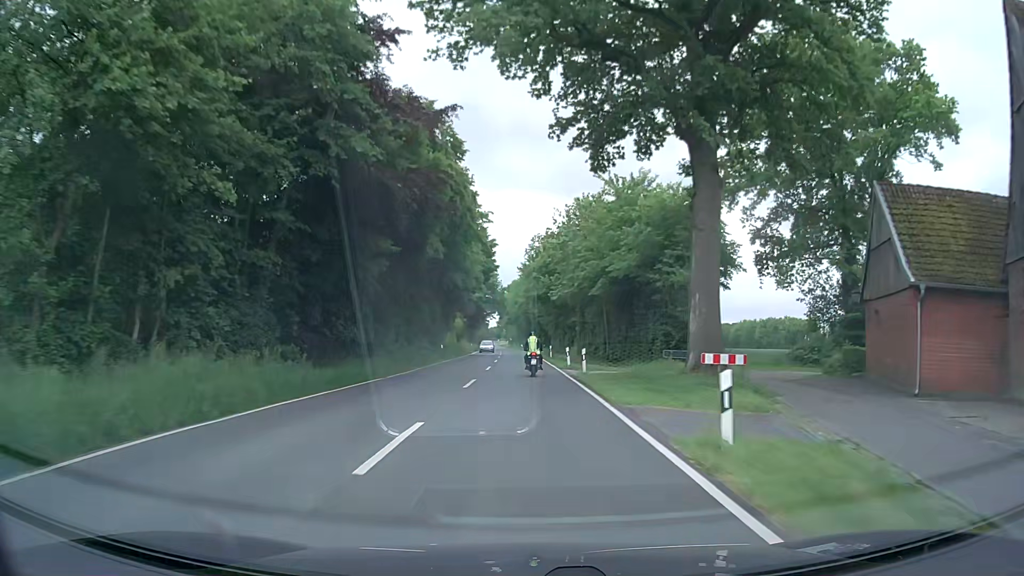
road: secondary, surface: asphalt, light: Day
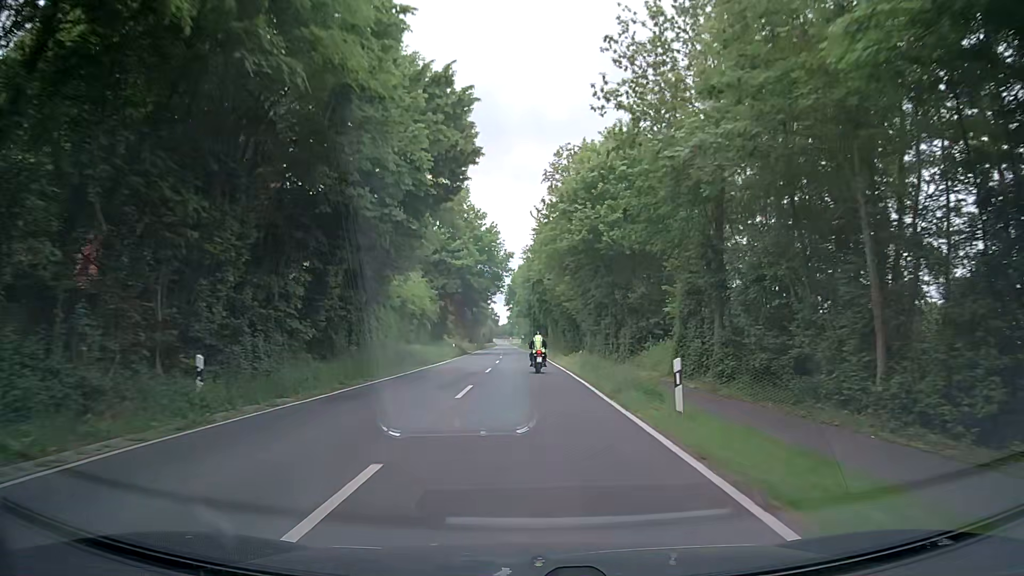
(-0.4, +41.0) m; -1°
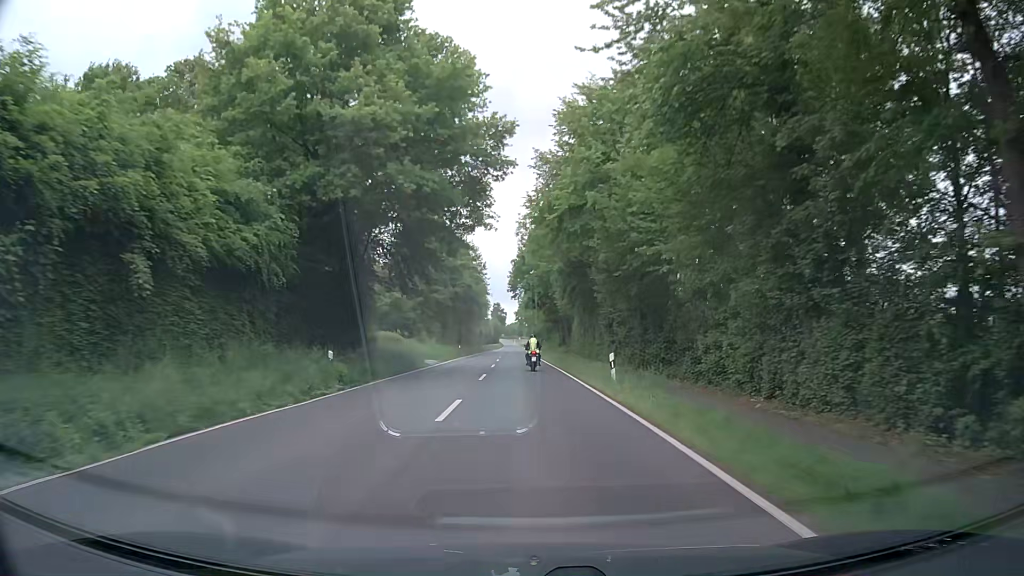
(-0.5, +41.7) m; -1°
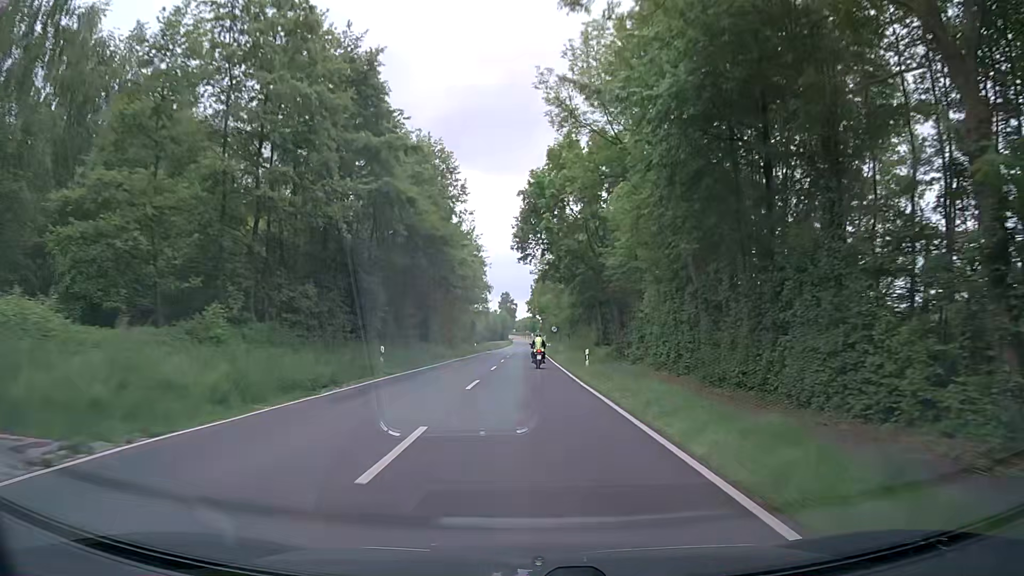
(-0.5, +42.5) m; -1°
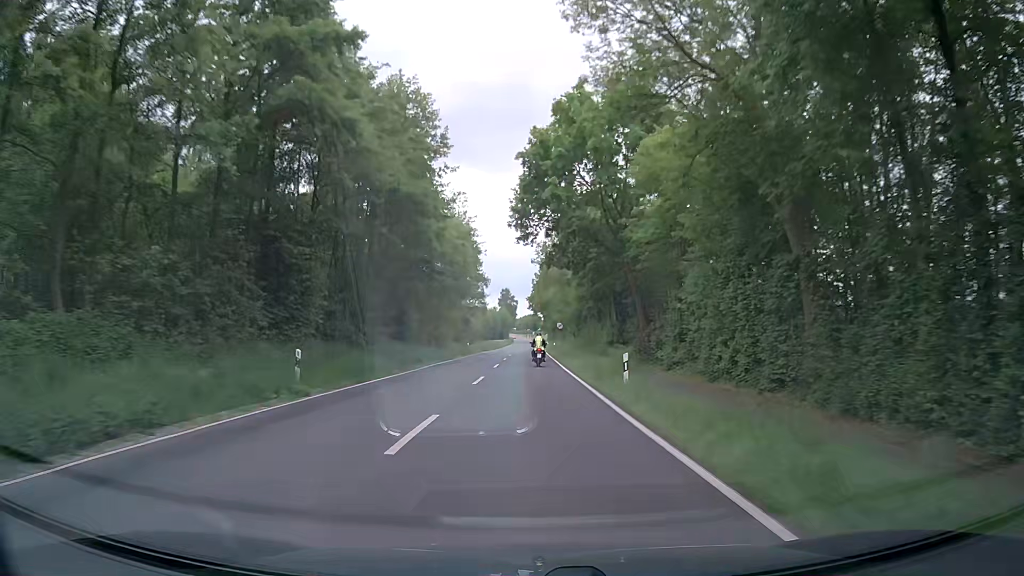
(-0.1, +10.7) m; -1°
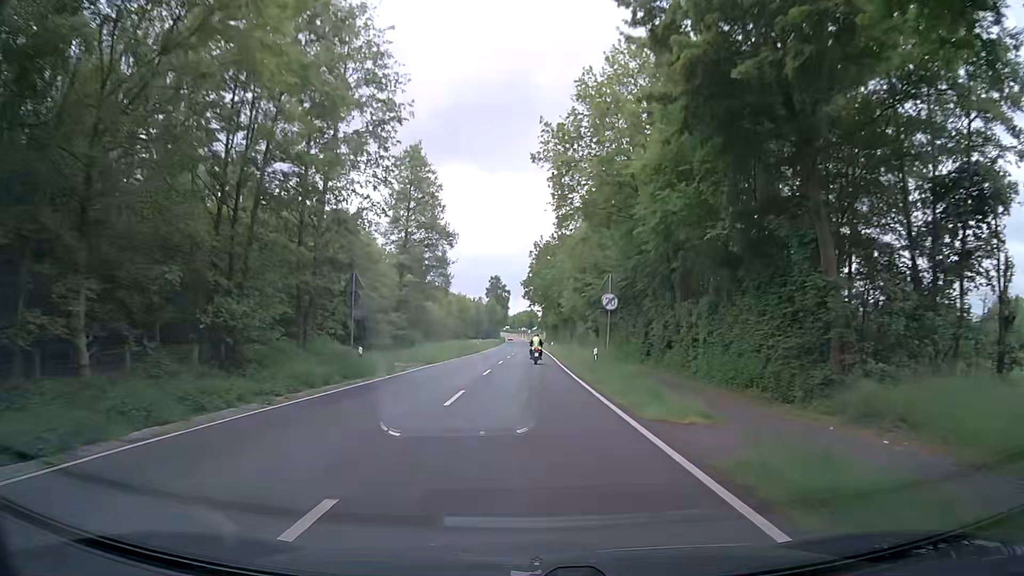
(+0.2, +42.9) m; +1°
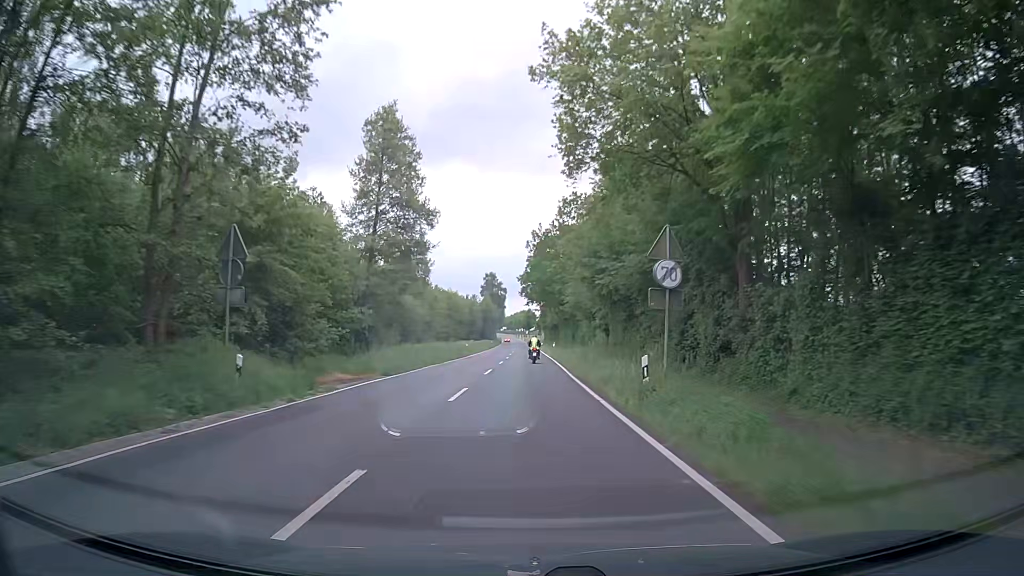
(-0.1, +10.7) m; 0°
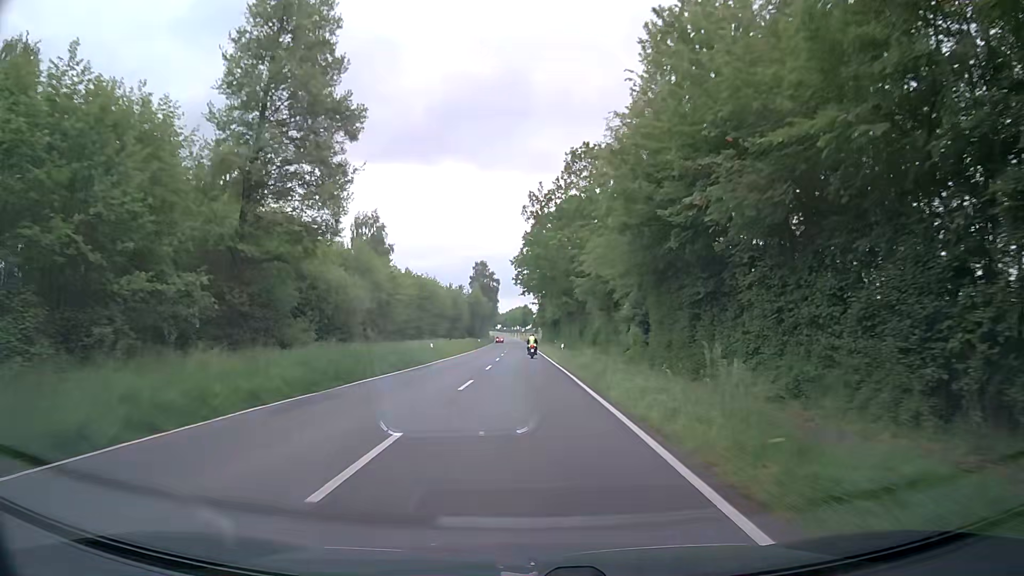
(-0.1, +21.5) m; 0°
(0, +10) (0, +20) (0, +30) (0, +40) (0, +50) (0, +60) (0, +70) (0, +80) (-1, +90) (-1, +100) m
